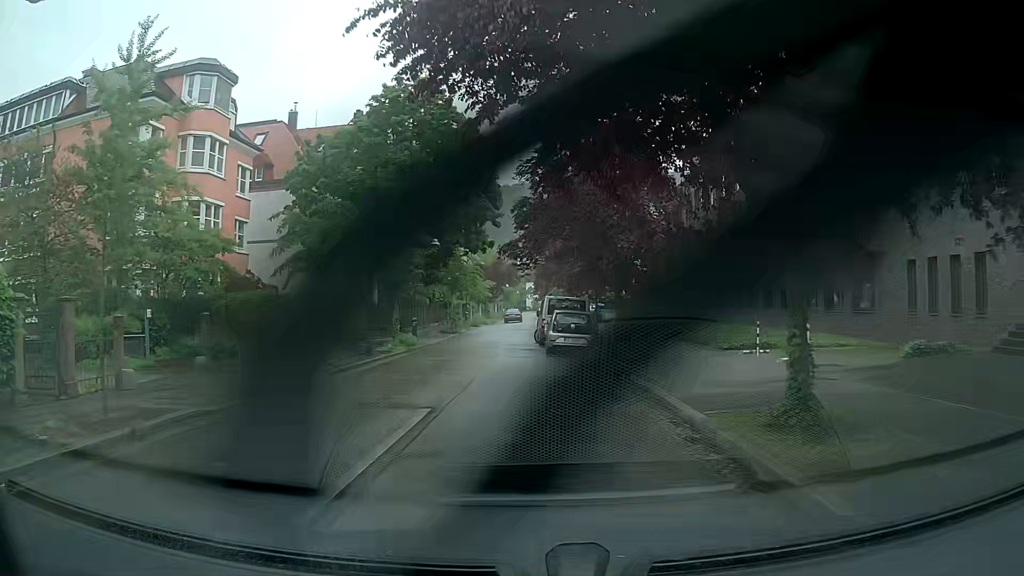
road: residential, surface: asphalt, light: Day
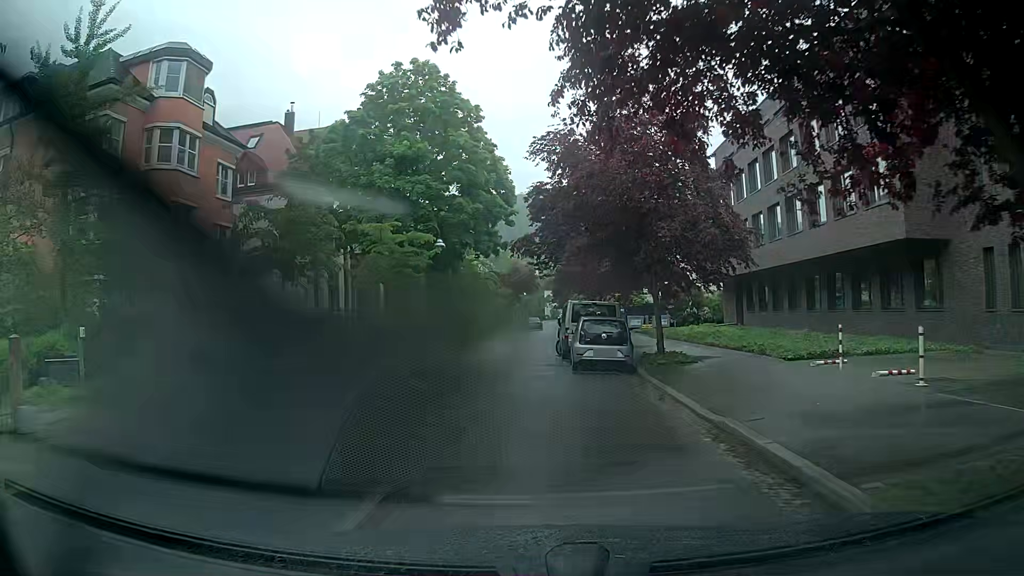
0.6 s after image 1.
(-0.1, +4.1) m; -3°
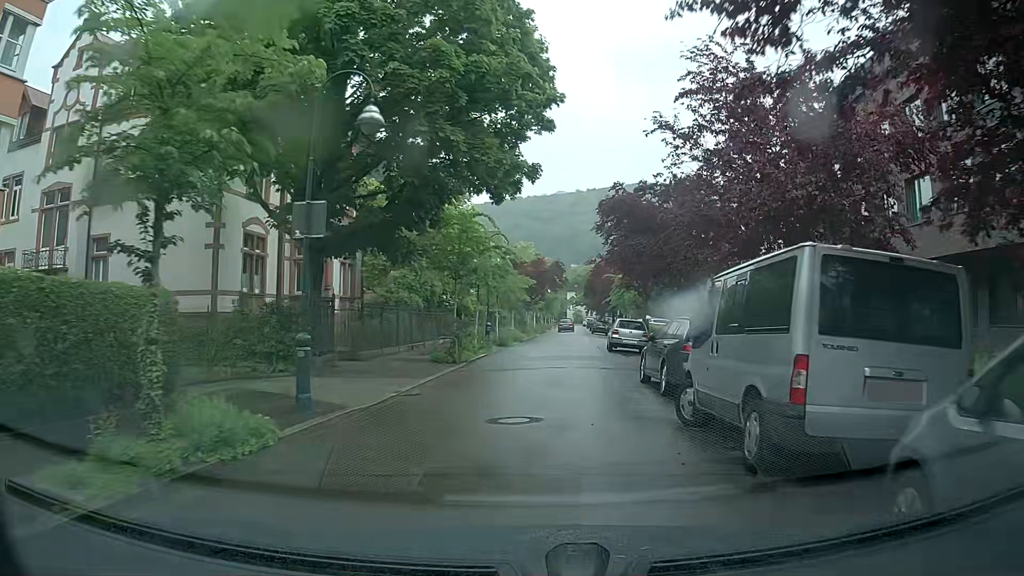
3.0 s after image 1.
(-0.5, +17.5) m; -1°
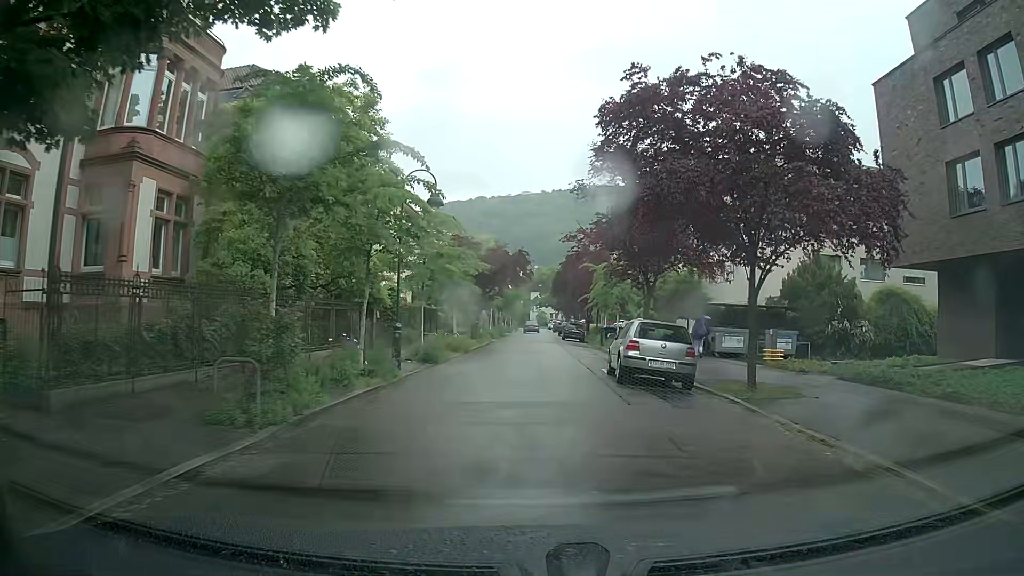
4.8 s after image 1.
(+0.6, +14.1) m; +3°
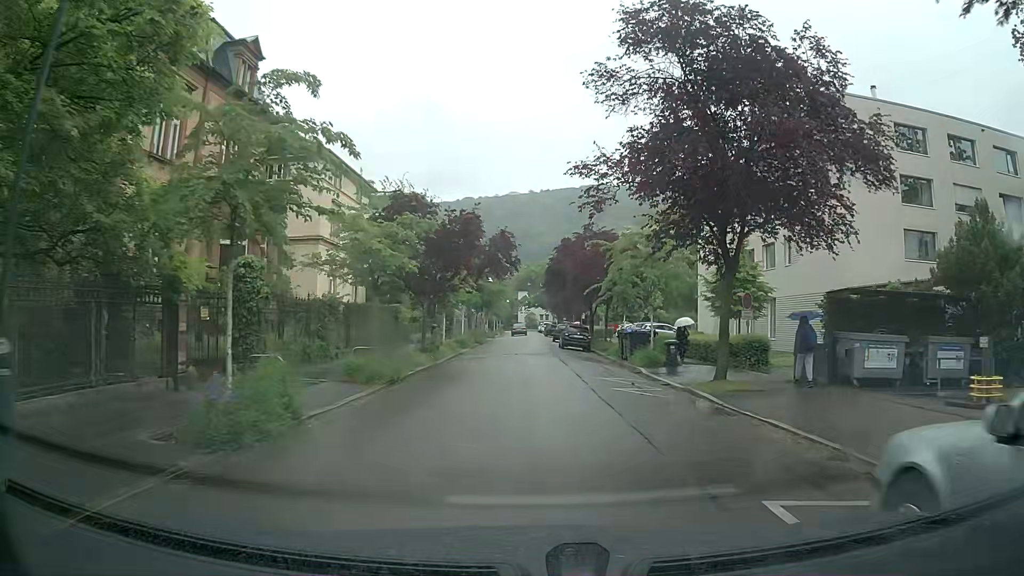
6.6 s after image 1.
(+0.2, +14.6) m; +1°
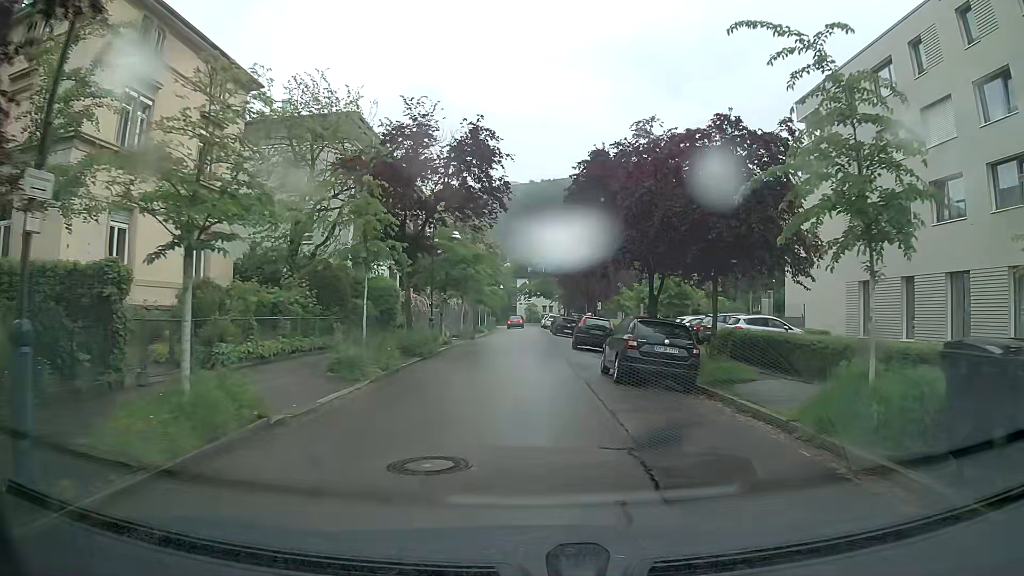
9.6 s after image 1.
(+0.1, +24.6) m; 0°
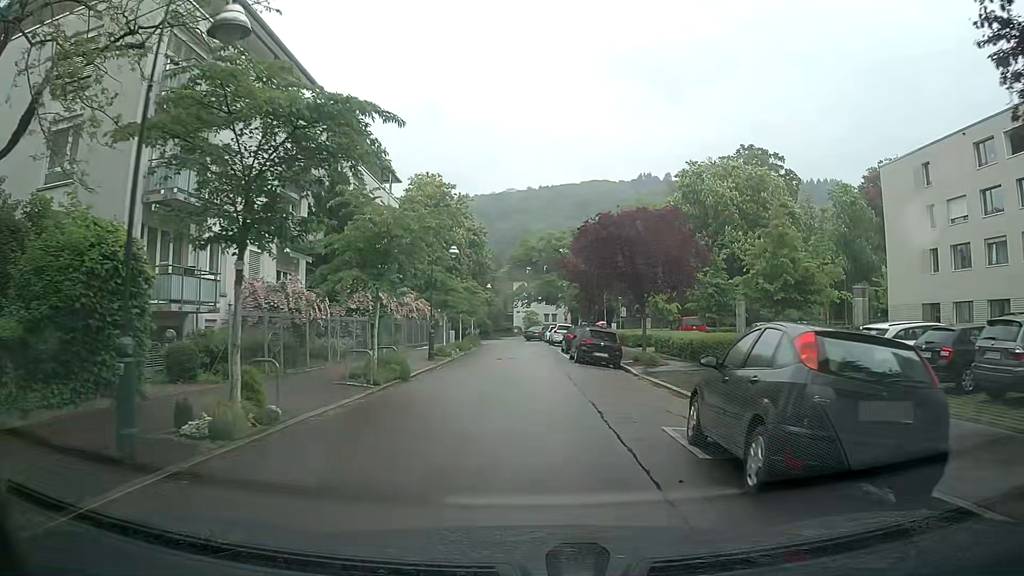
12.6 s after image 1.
(+0.1, +22.7) m; -1°
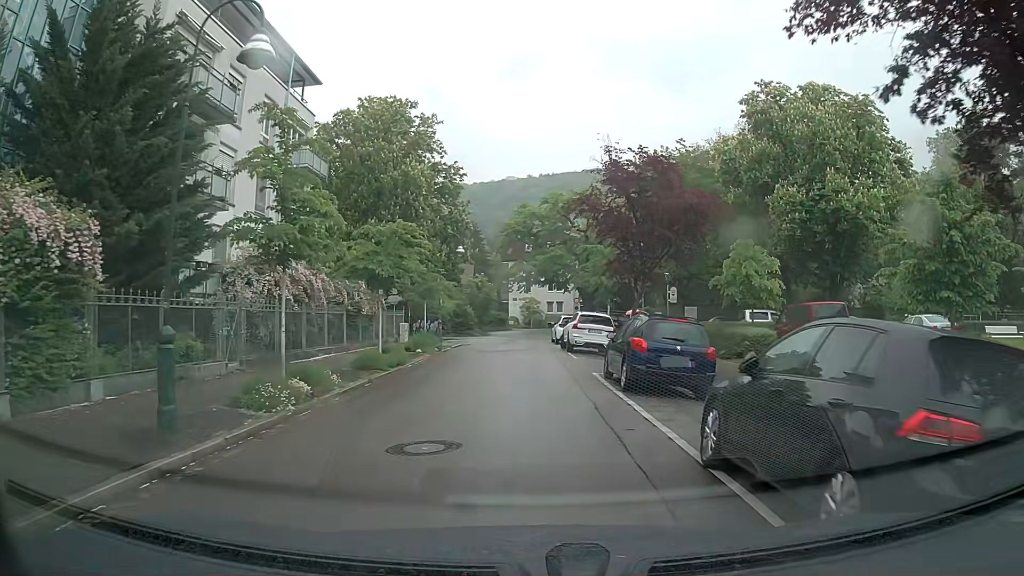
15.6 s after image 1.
(+0.5, +22.3) m; +1°
